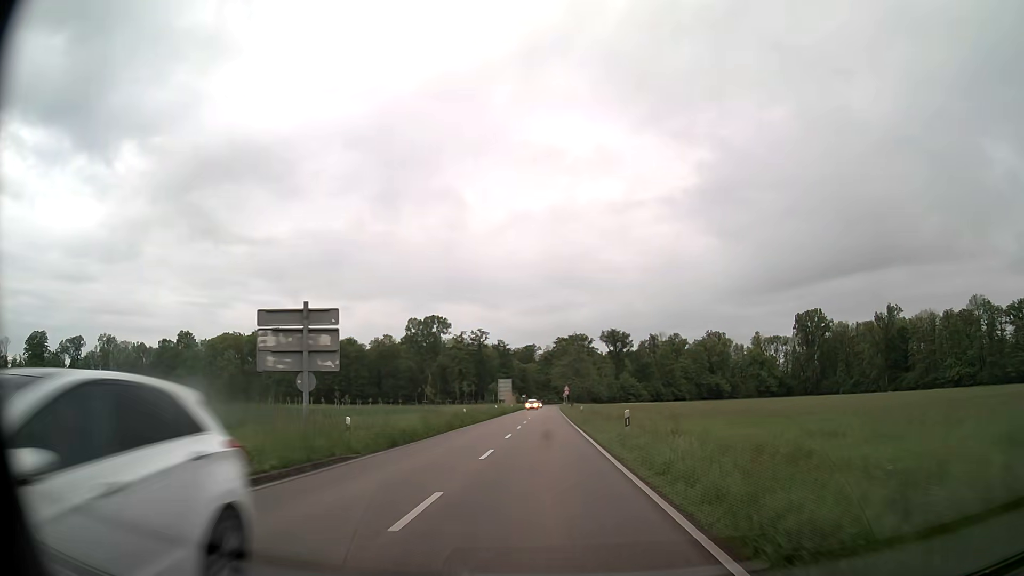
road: secondary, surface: asphalt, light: Day
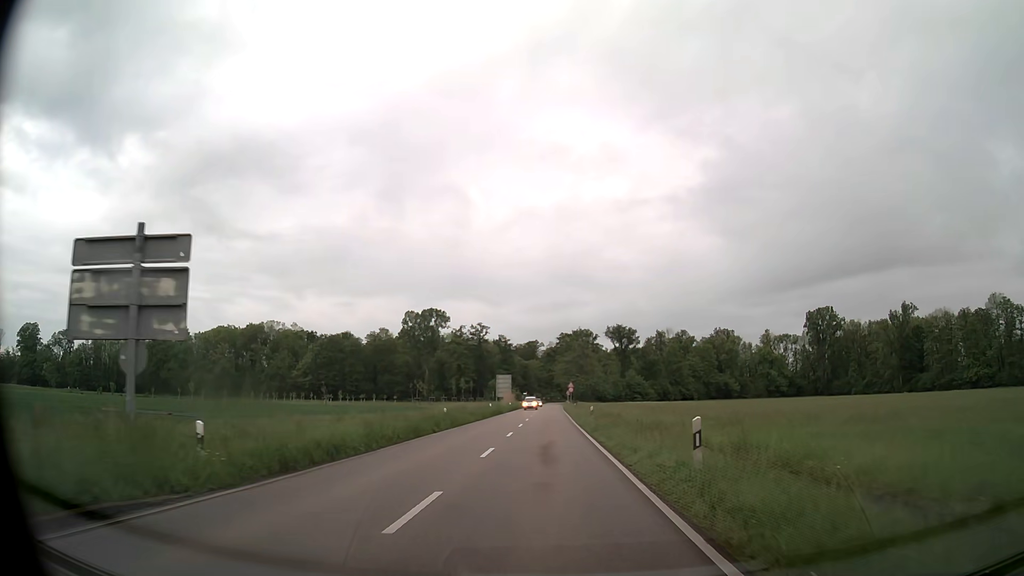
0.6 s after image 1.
(0.0, +9.1) m; 0°
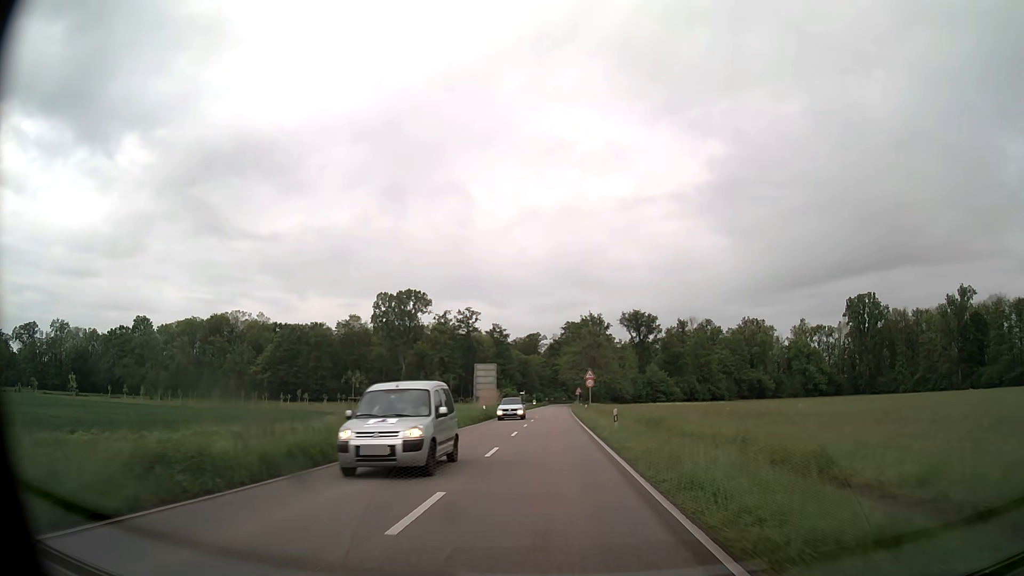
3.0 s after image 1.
(-0.1, +36.5) m; 0°
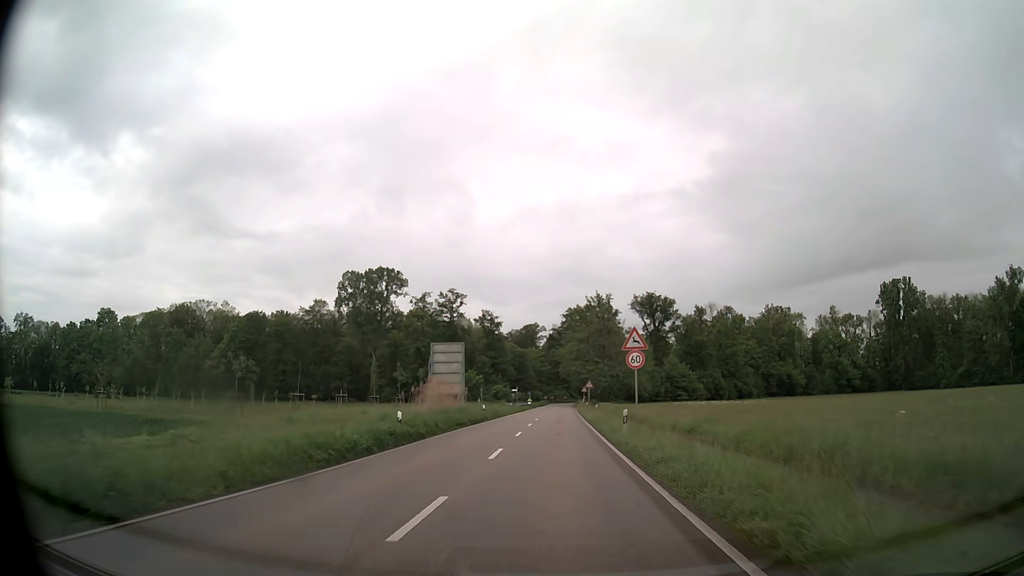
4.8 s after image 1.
(0.0, +27.4) m; 0°
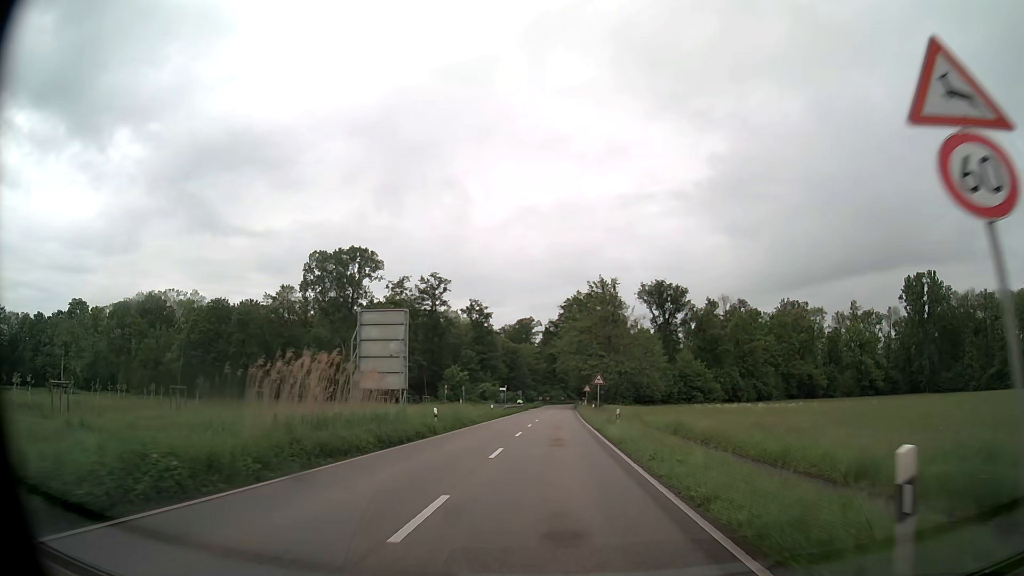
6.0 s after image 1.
(0.0, +18.2) m; 0°
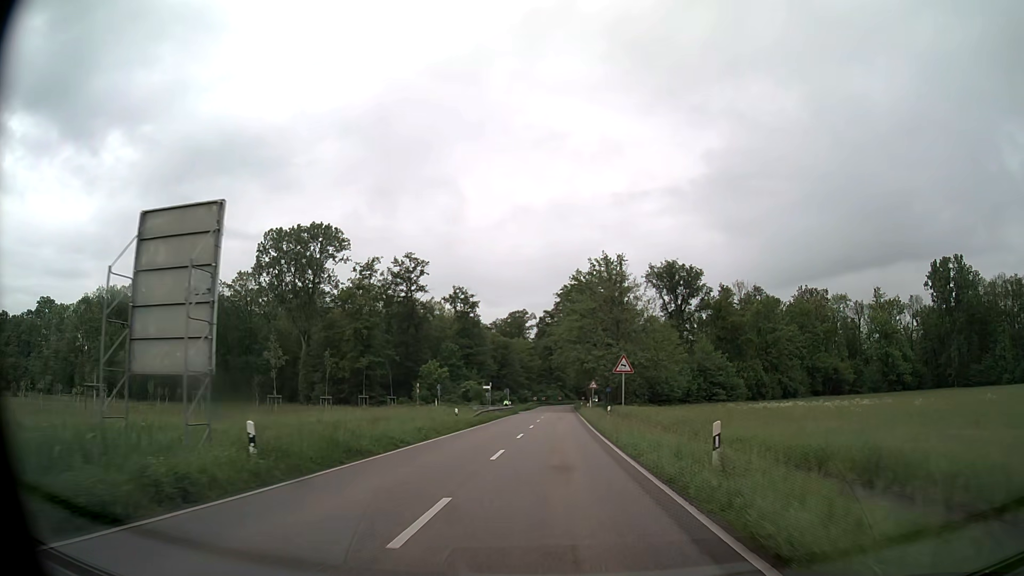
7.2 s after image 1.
(0.0, +18.2) m; 0°
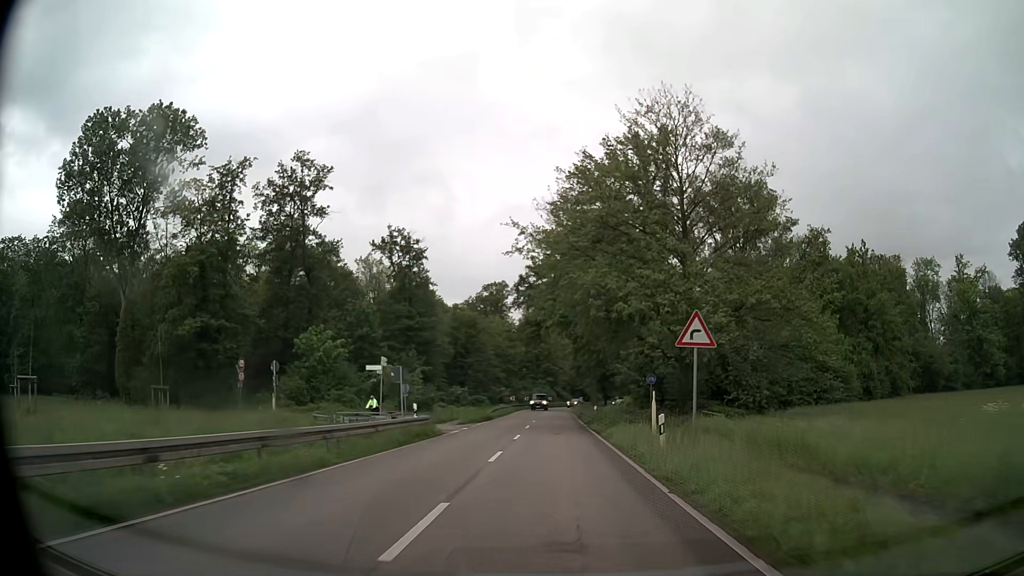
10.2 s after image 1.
(+0.4, +45.6) m; +1°
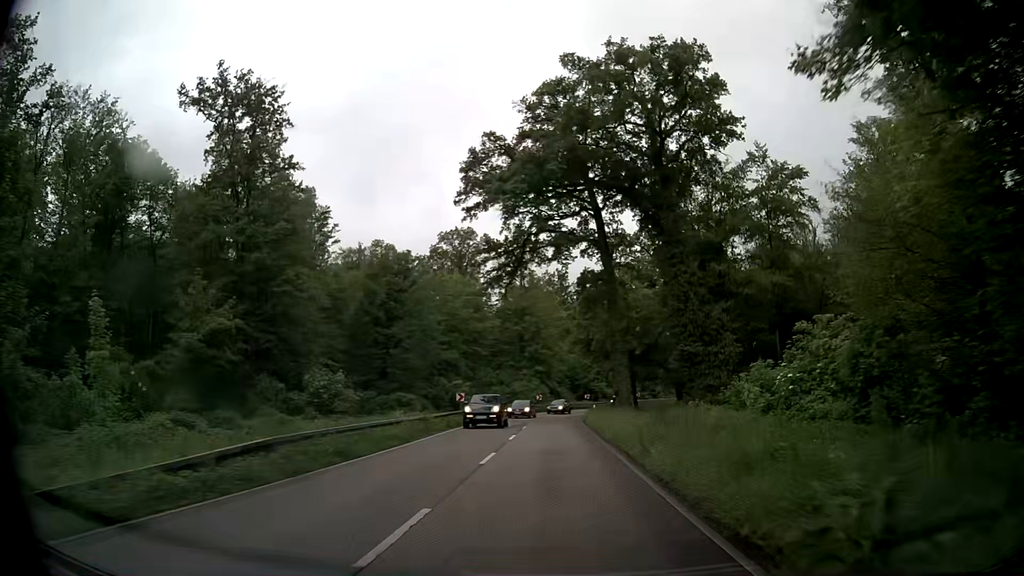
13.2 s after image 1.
(+0.2, +45.6) m; 0°
